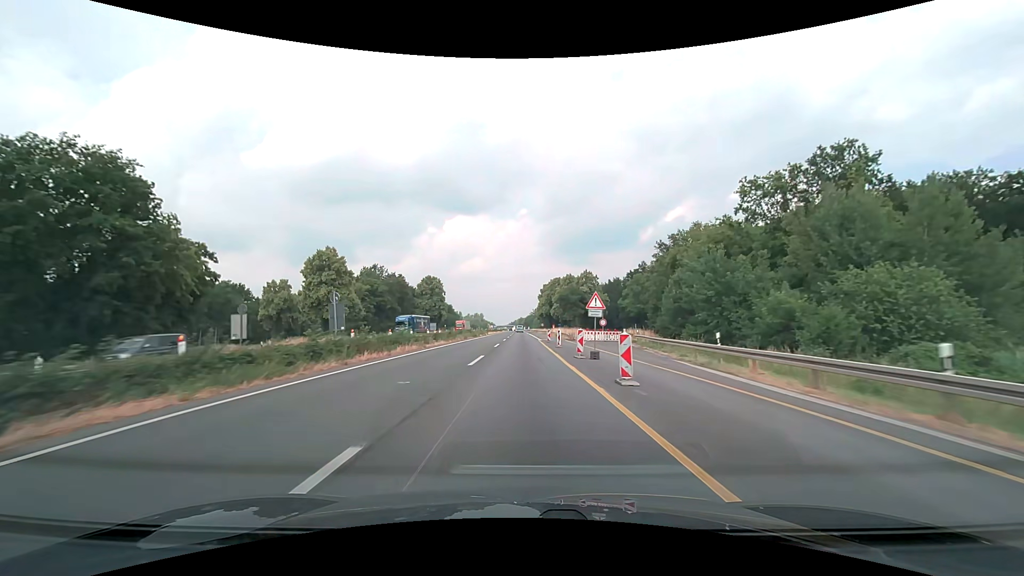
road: motorway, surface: asphalt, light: Day
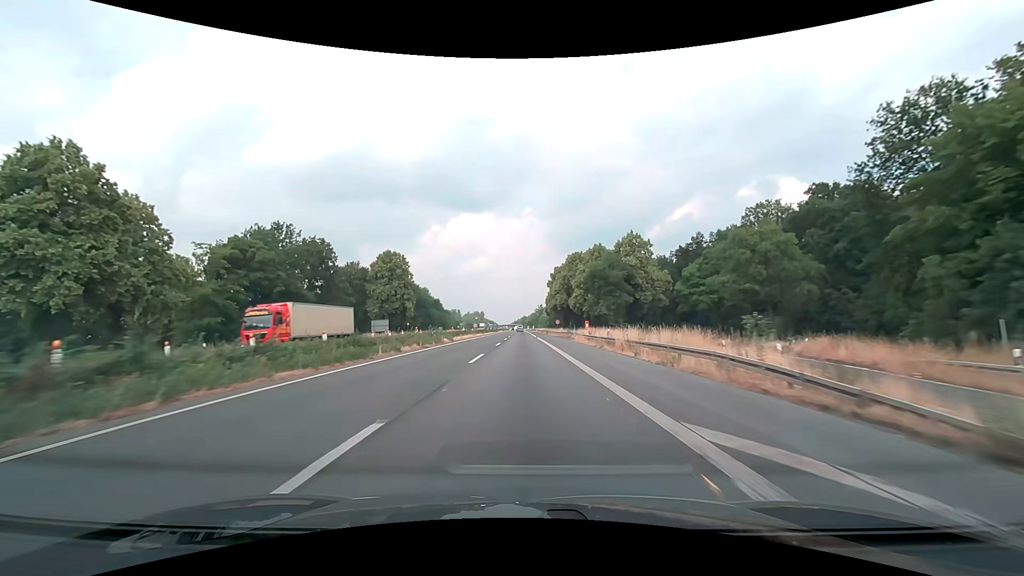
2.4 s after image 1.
(-0.1, +53.4) m; 0°
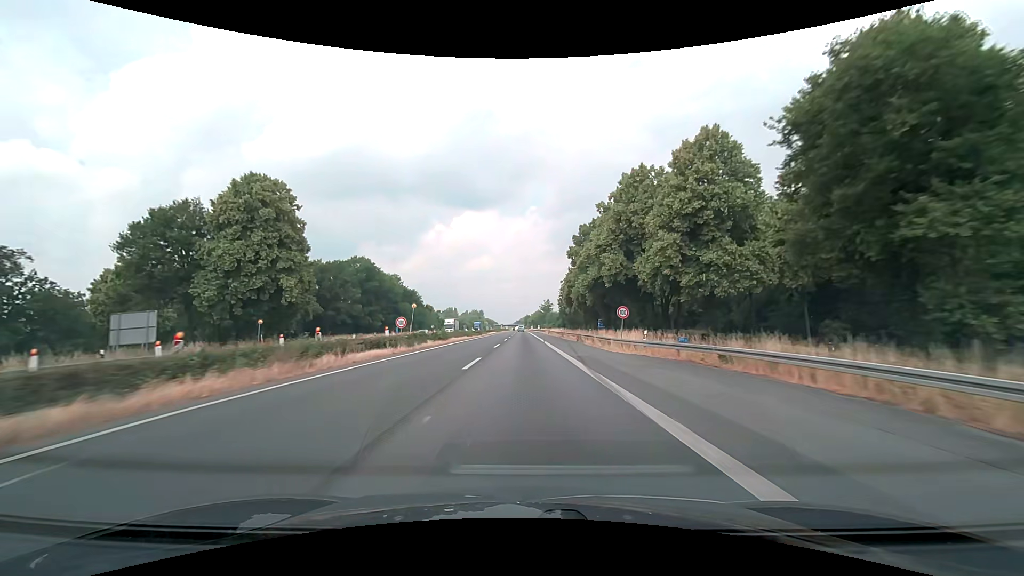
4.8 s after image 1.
(-0.2, +57.7) m; 0°
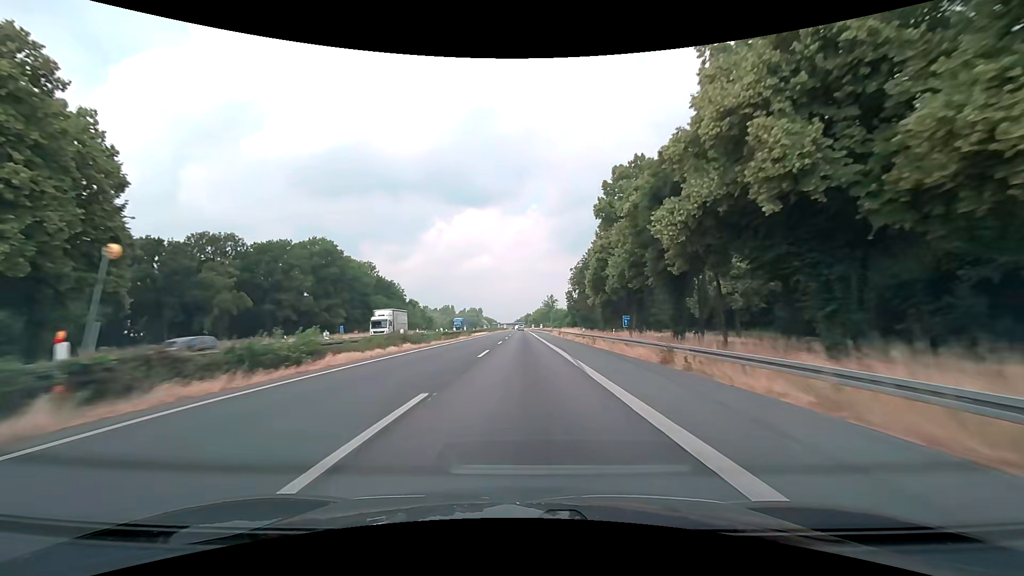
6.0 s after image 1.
(0.0, +30.1) m; 0°
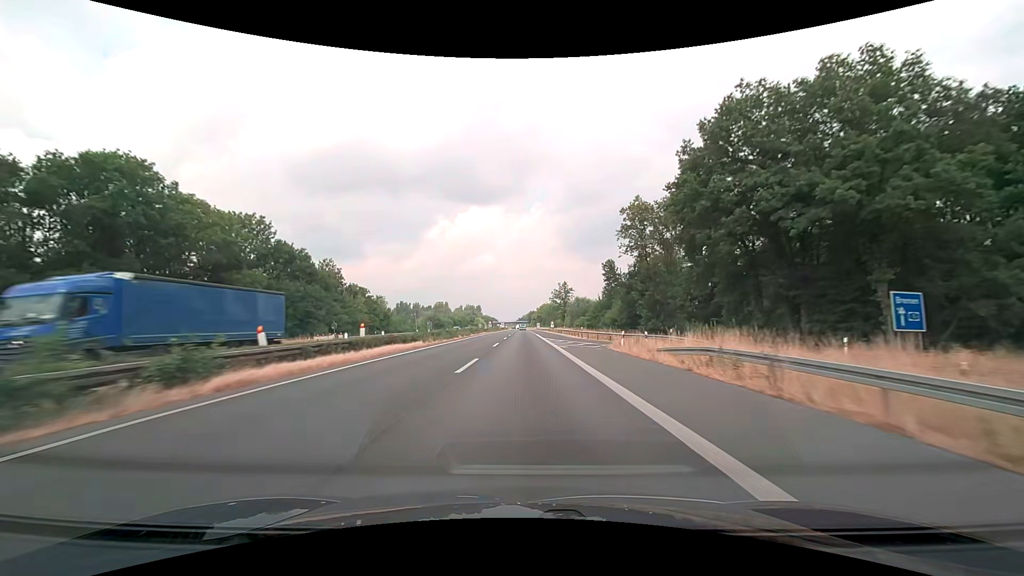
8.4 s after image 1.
(-0.2, +61.5) m; 0°
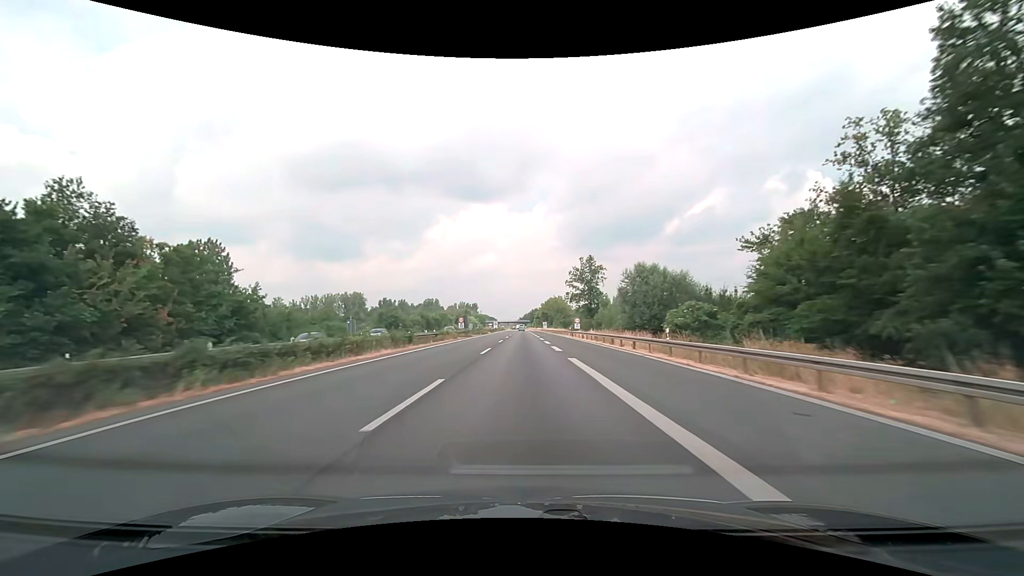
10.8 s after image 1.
(-0.4, +62.3) m; 0°
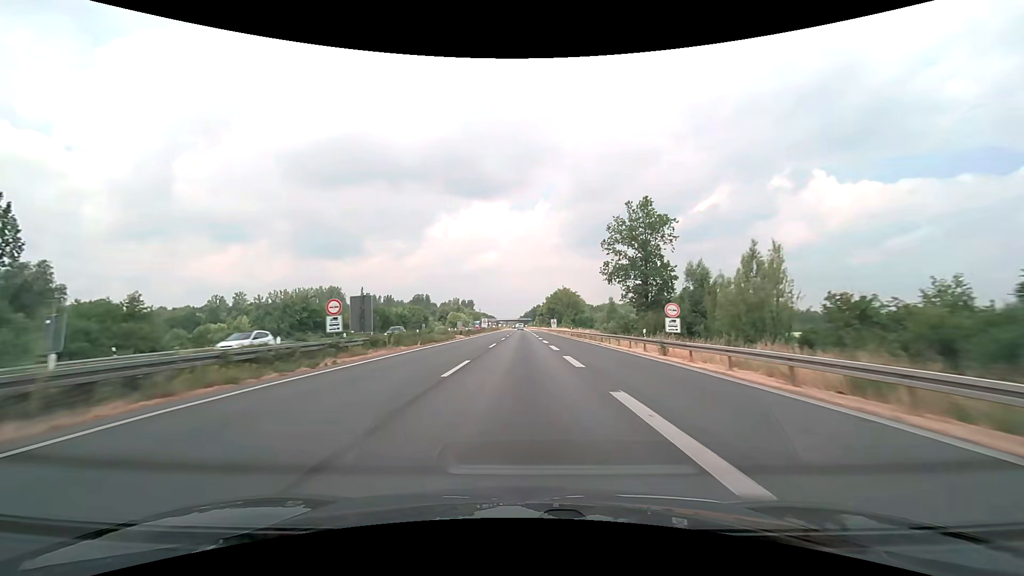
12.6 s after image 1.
(0.0, +47.1) m; 0°
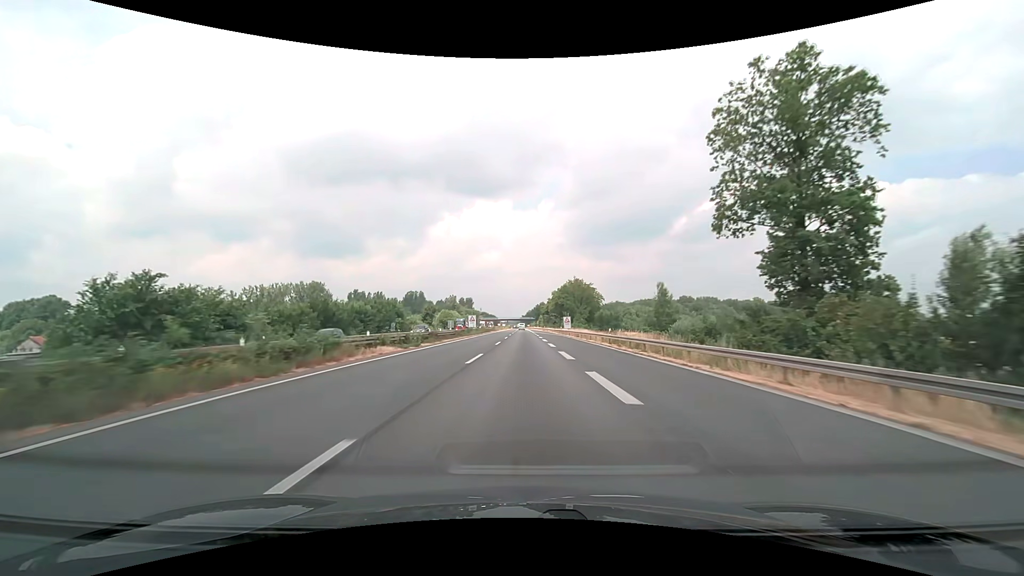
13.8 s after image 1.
(0.0, +31.5) m; 0°
(0, +10) (0, +20) (0, +30) (0, +40) (0, +50) (0, +60) (0, +70) (0, +80) (0, +90) (0, +100) m
